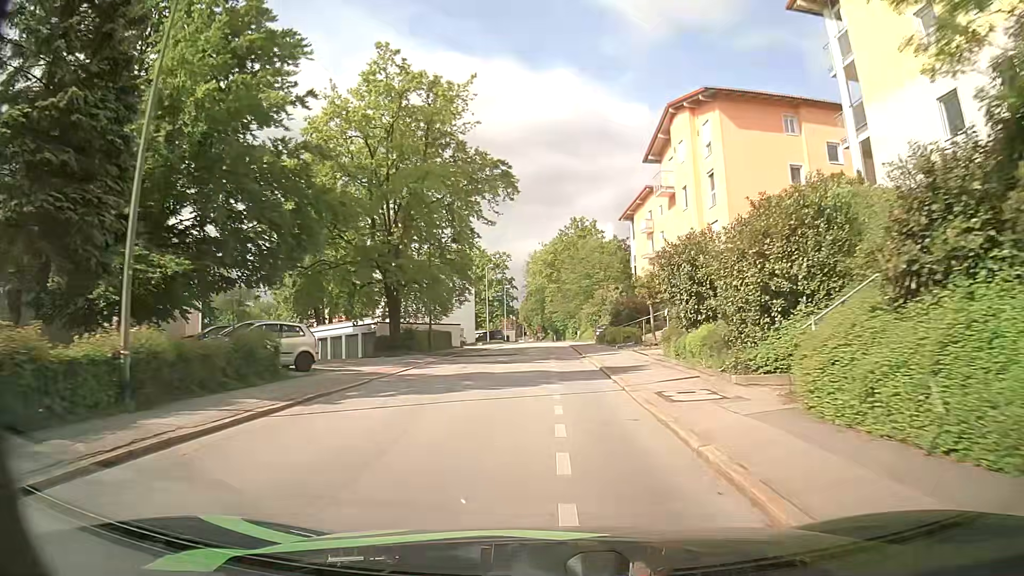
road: residential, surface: asphalt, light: Day
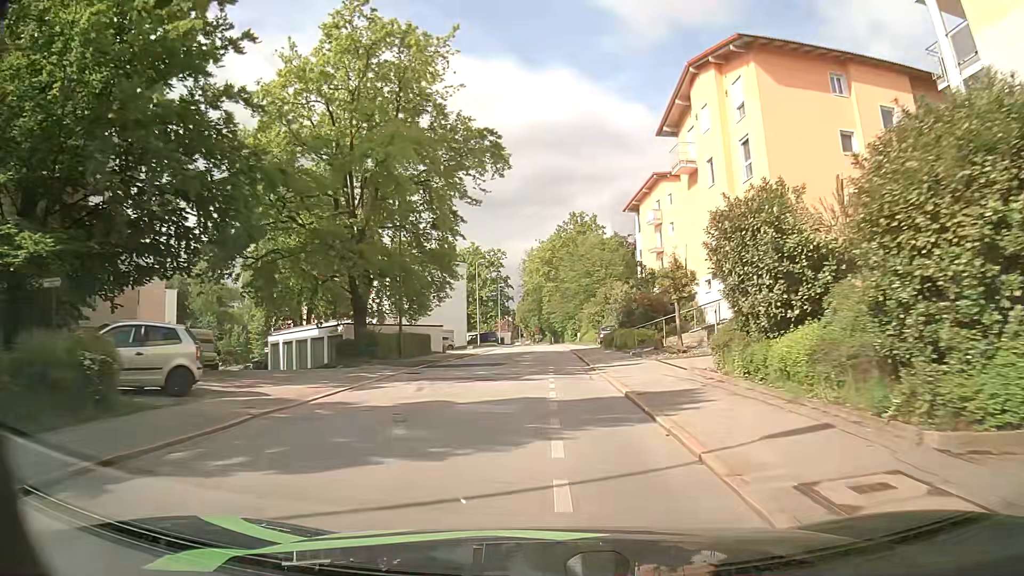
(+0.1, +7.2) m; +1°
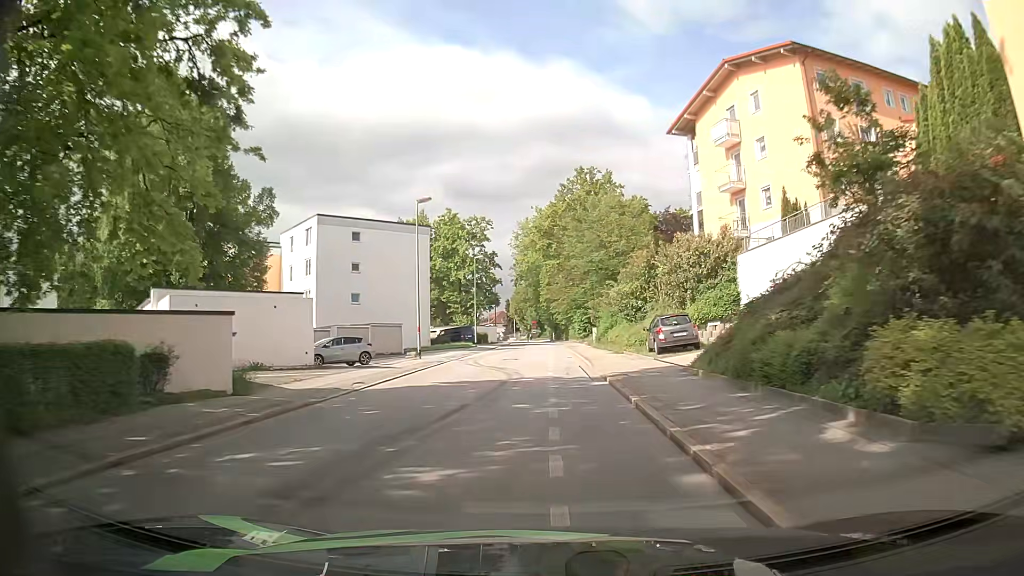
(-0.1, +28.8) m; 0°
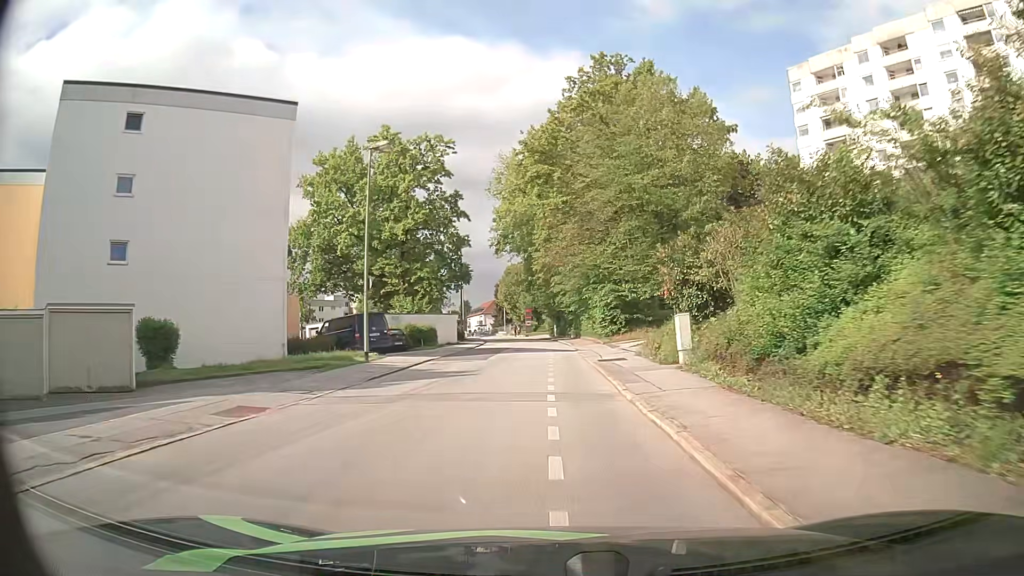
(-0.3, +36.2) m; 0°
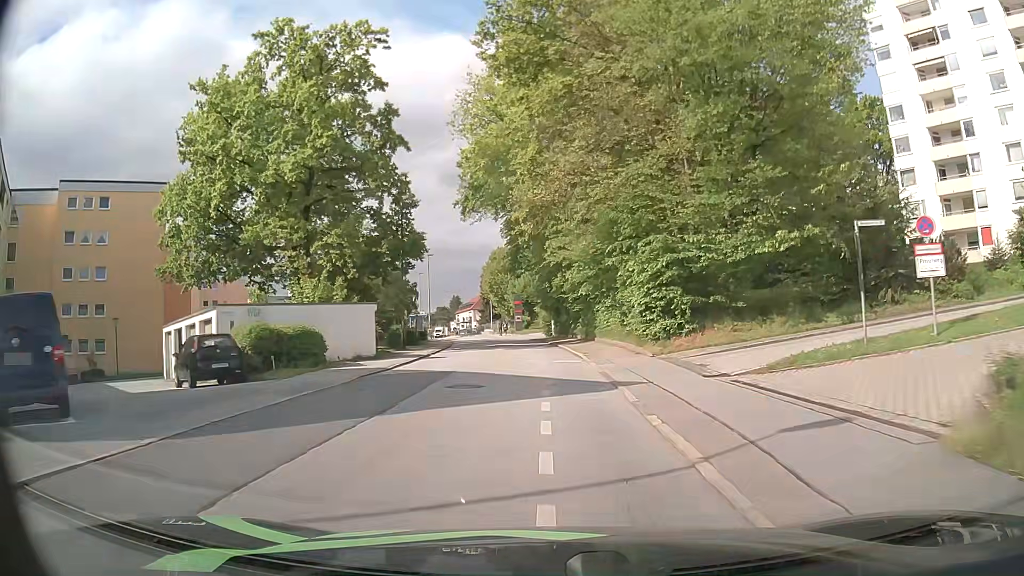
(+0.1, +21.8) m; +1°
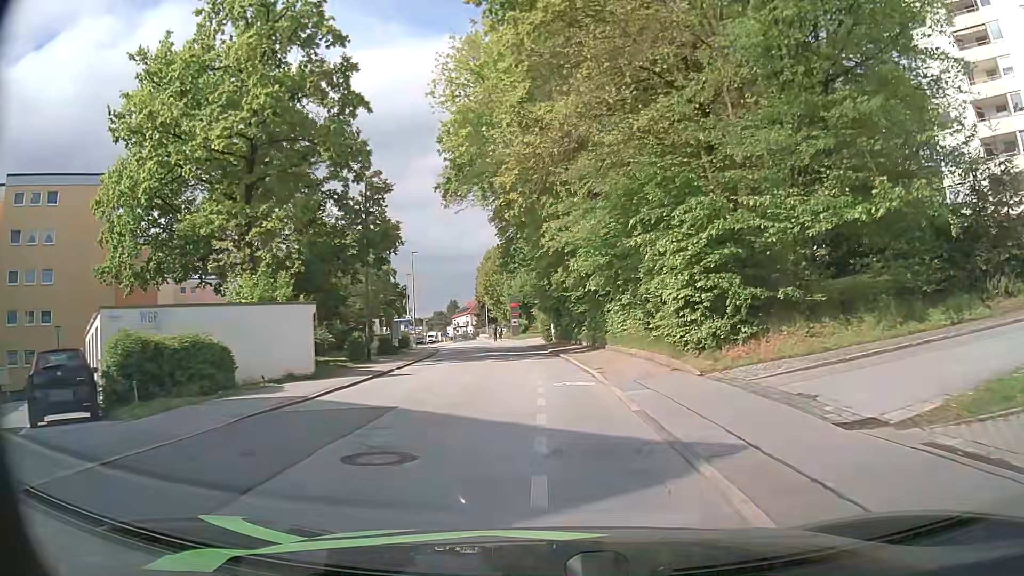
(0.0, +7.0) m; 0°
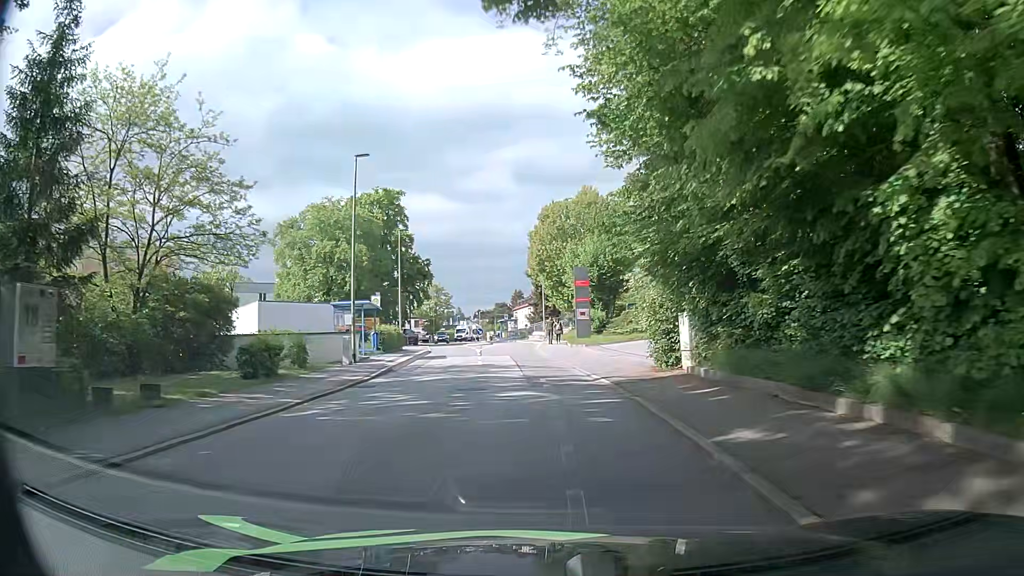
(-1.2, +32.1) m; -7°
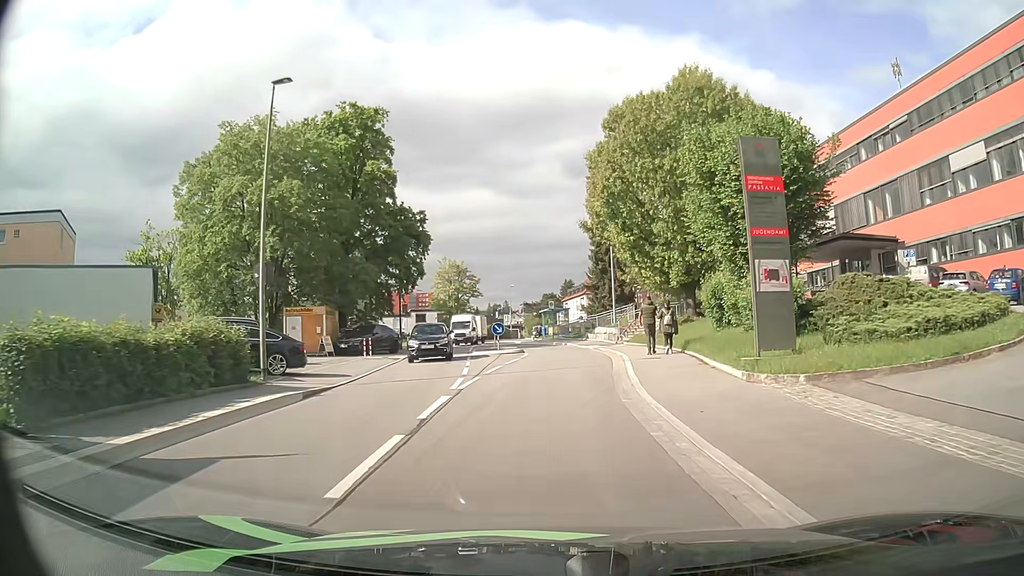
(-1.0, +28.6) m; -4°
(0, +10) (0, +20) (+1, +30) (0, +40) (-2, +50) (-4, +60) (-5, +70) (-4, +80) (-2, +89) (0, +99) m
